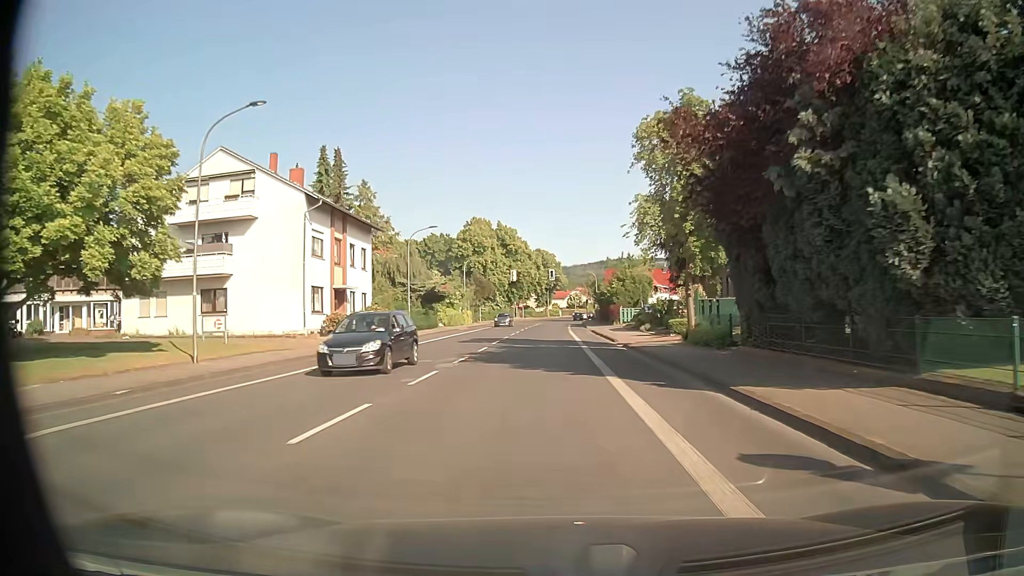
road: tertiary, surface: asphalt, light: Day
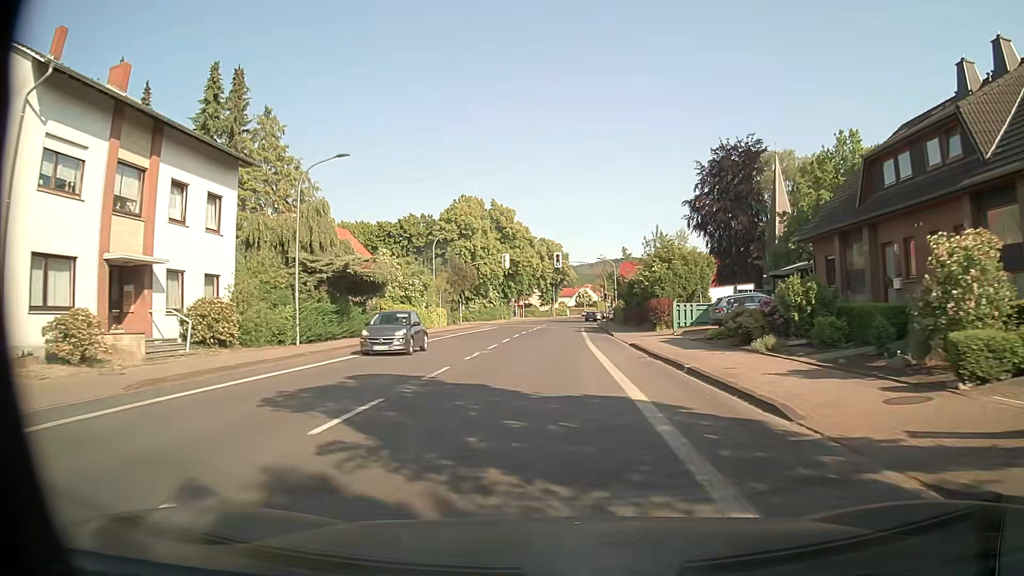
(-0.1, +23.3) m; -1°
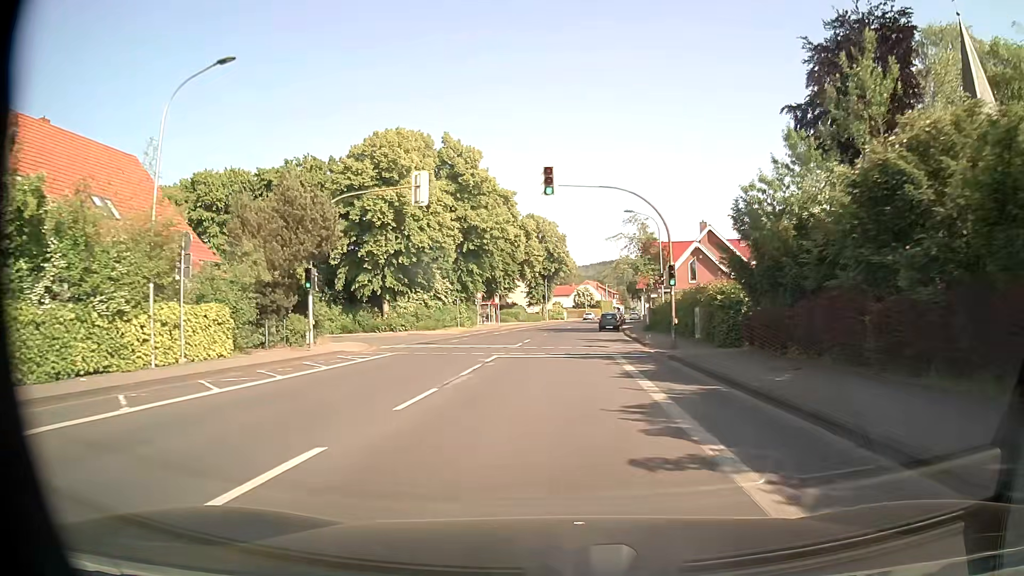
(+0.4, +39.6) m; +1°
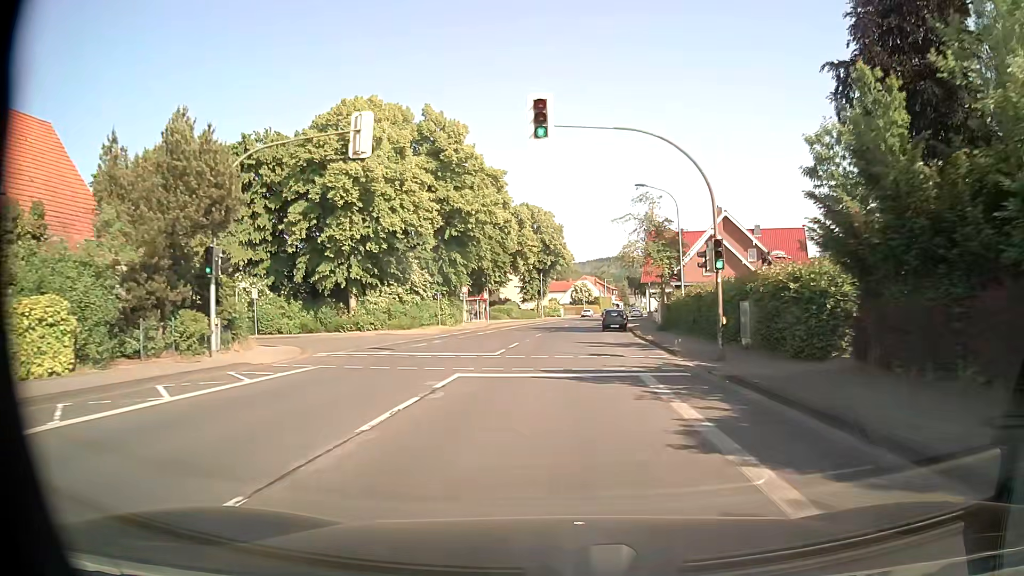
(0.0, +7.9) m; 0°
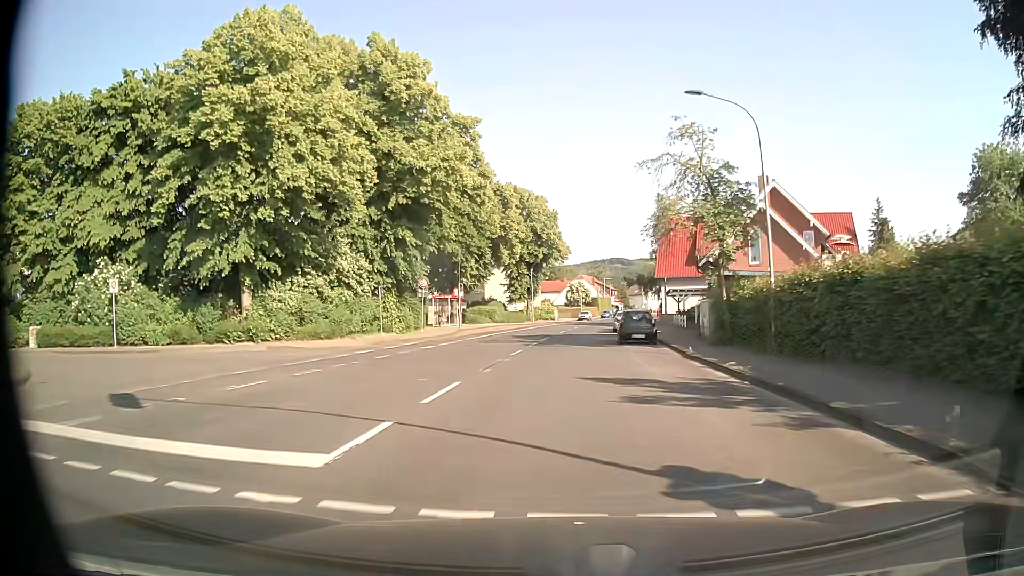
(+0.2, +15.6) m; +1°
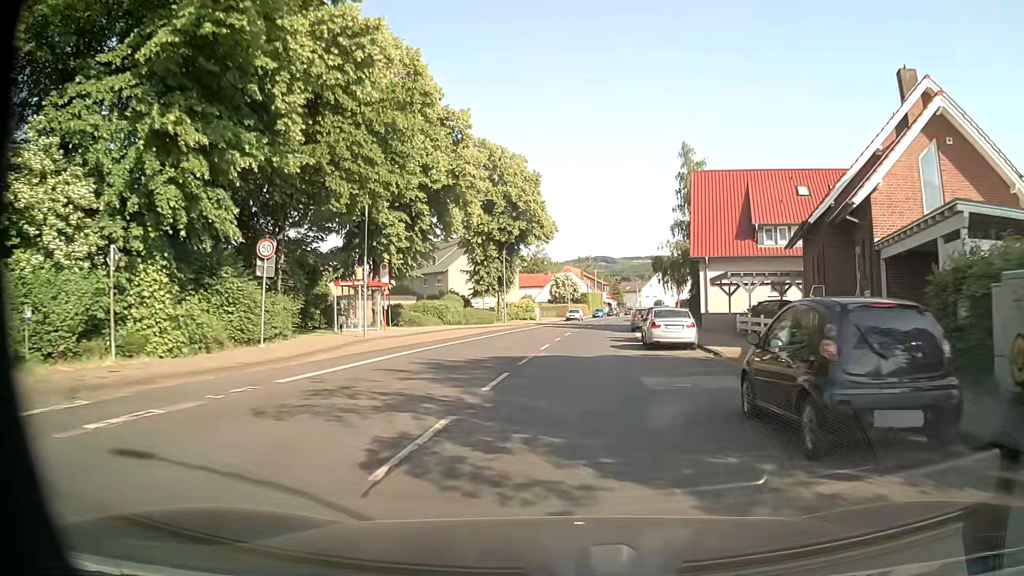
(0.0, +22.5) m; +1°
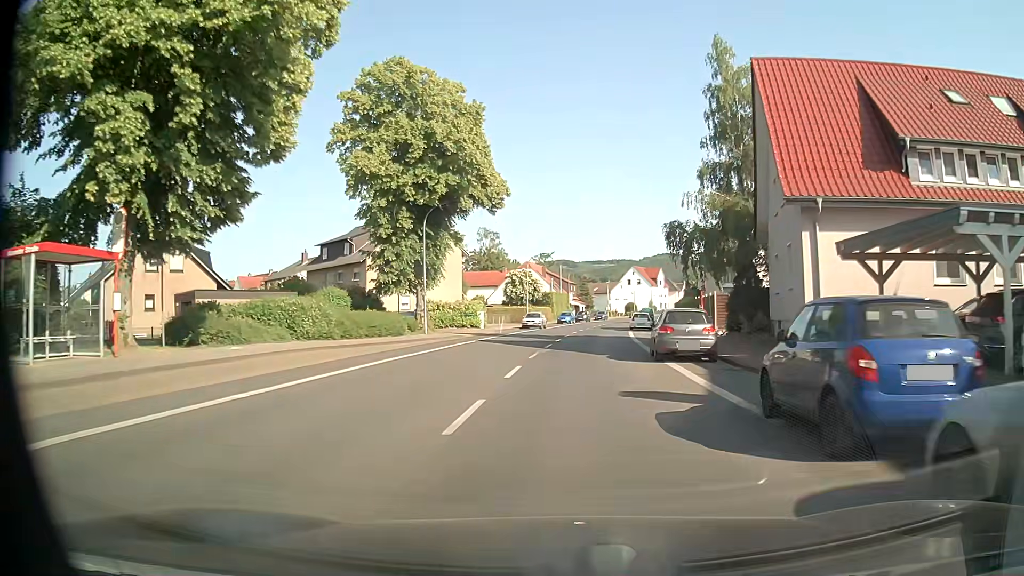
(+0.7, +22.2) m; +3°
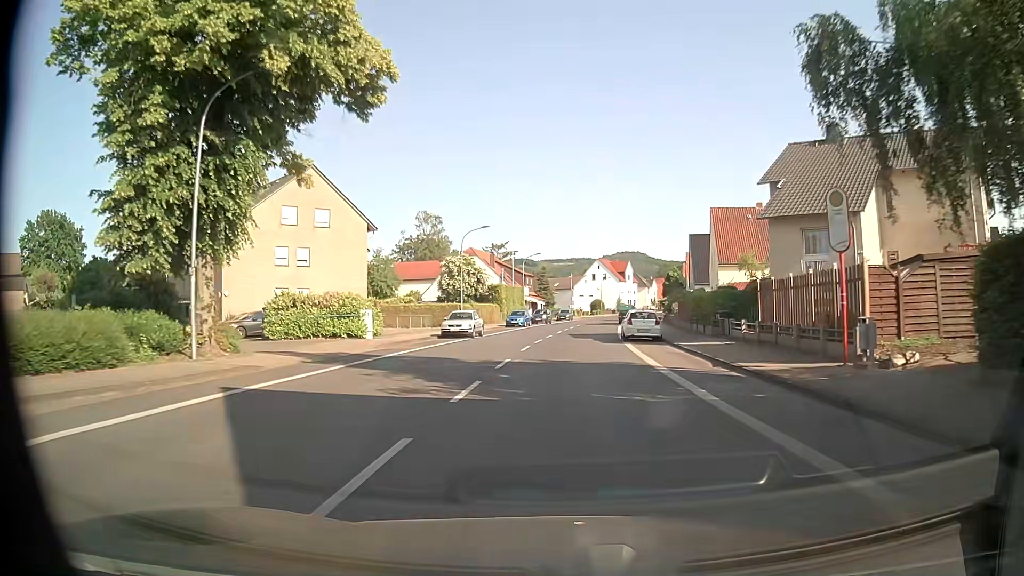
(+0.9, +22.5) m; +4°
(0, +10) (0, +20) (+1, +30) (+1, +40) (+2, +50) (+3, +60) (+4, +70) (+6, +80) (+7, +90) (+9, +99) m
